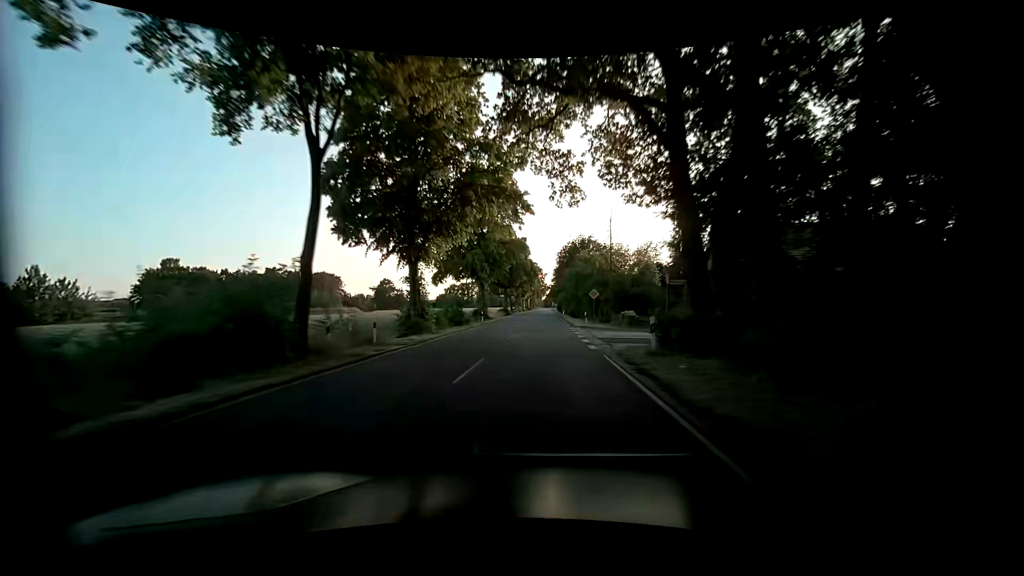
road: secondary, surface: asphalt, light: Day
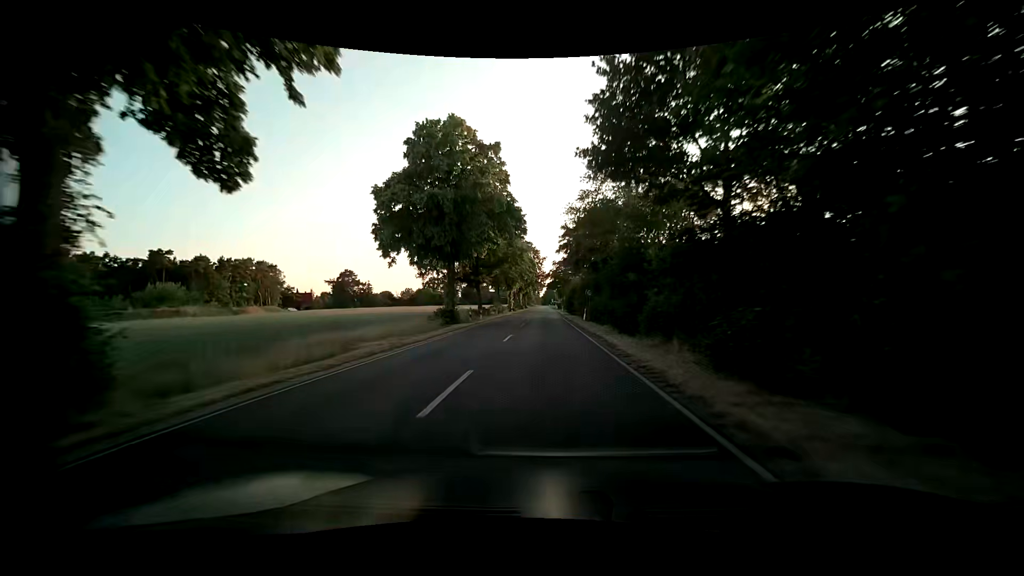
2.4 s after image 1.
(+0.2, +50.8) m; 0°
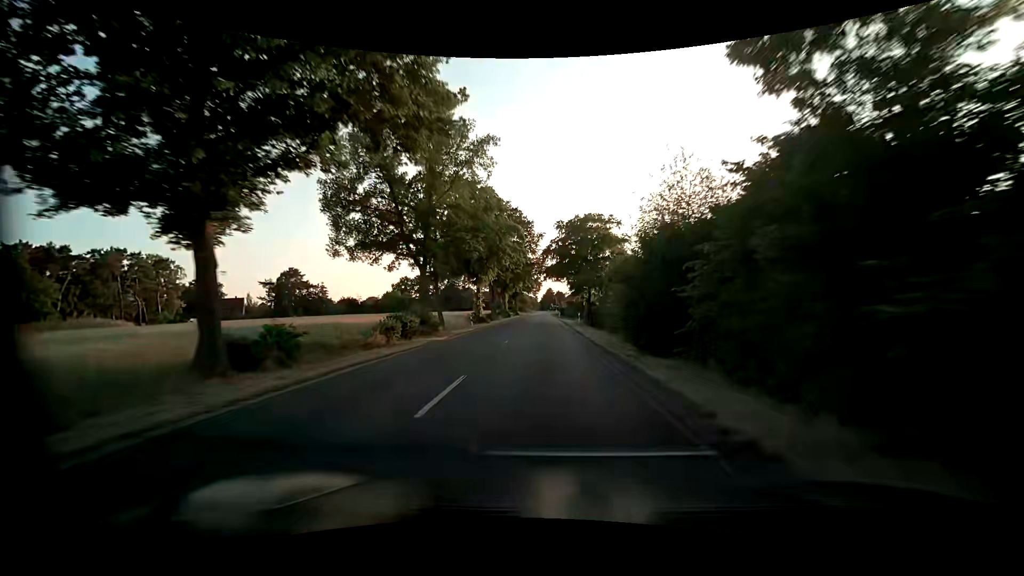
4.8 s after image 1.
(+0.2, +47.4) m; 0°
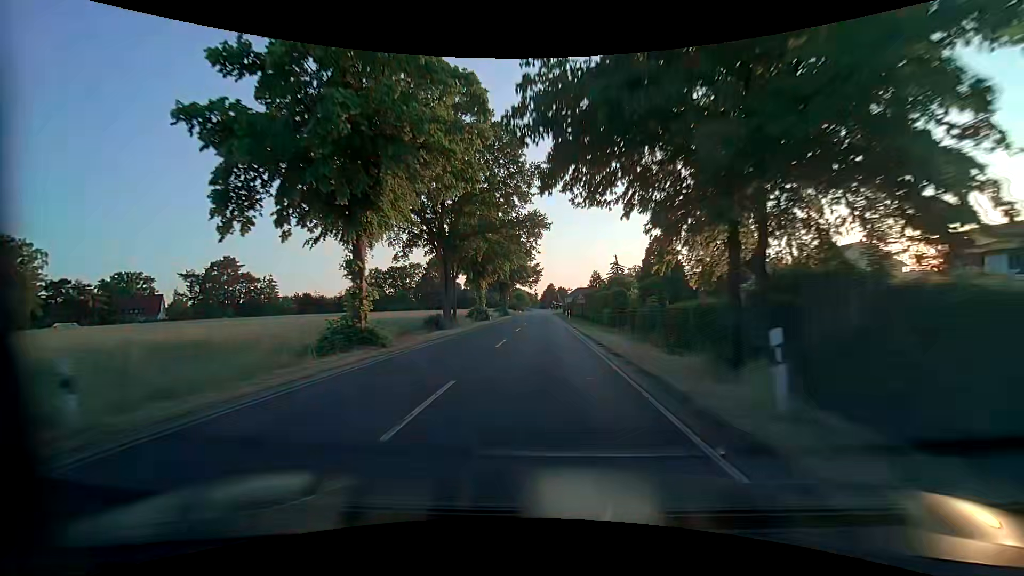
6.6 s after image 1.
(-0.1, +36.4) m; 0°
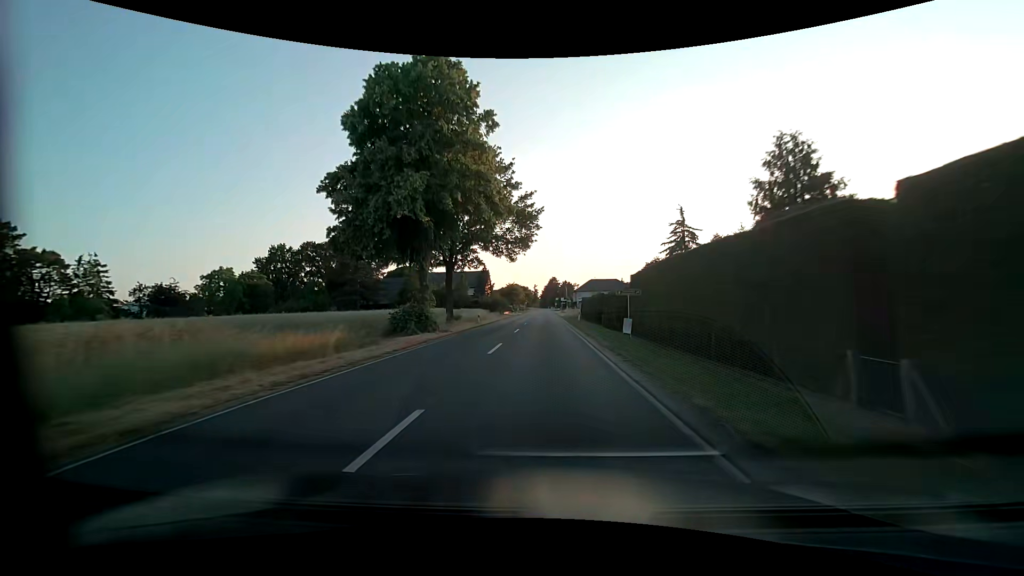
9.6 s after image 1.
(0.0, +61.2) m; 0°
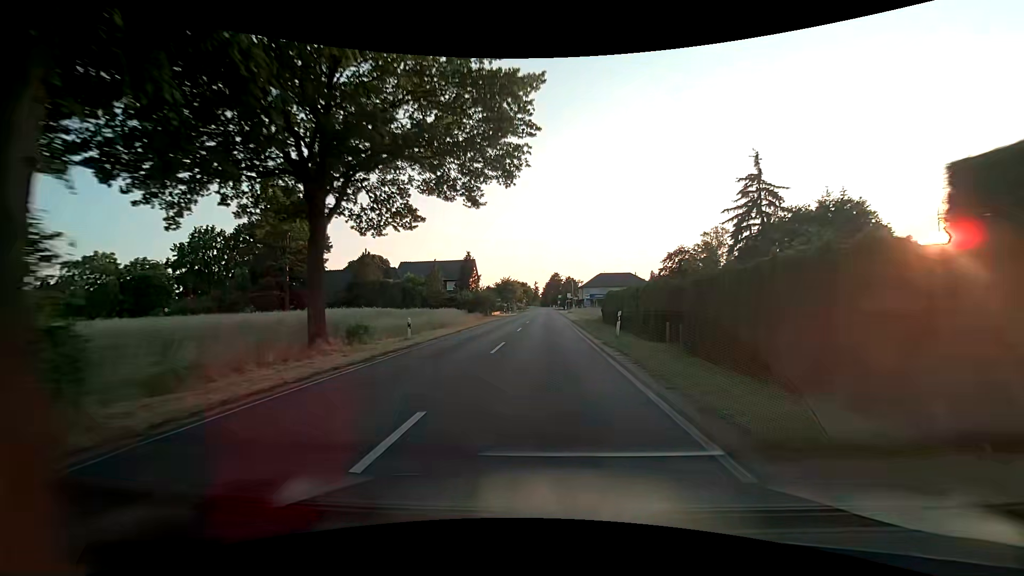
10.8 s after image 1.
(0.0, +23.5) m; 0°
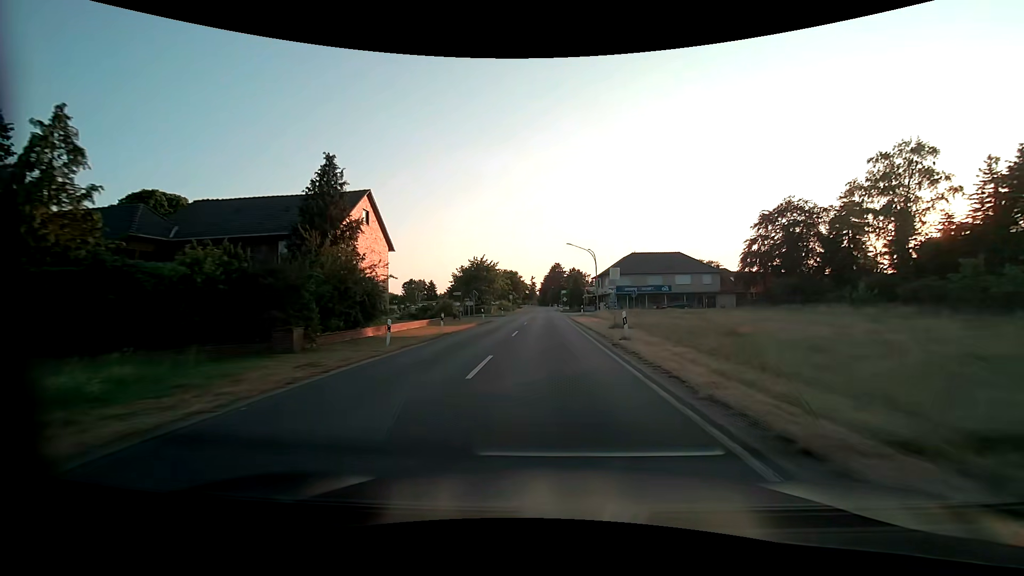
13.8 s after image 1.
(0.0, +51.4) m; 0°
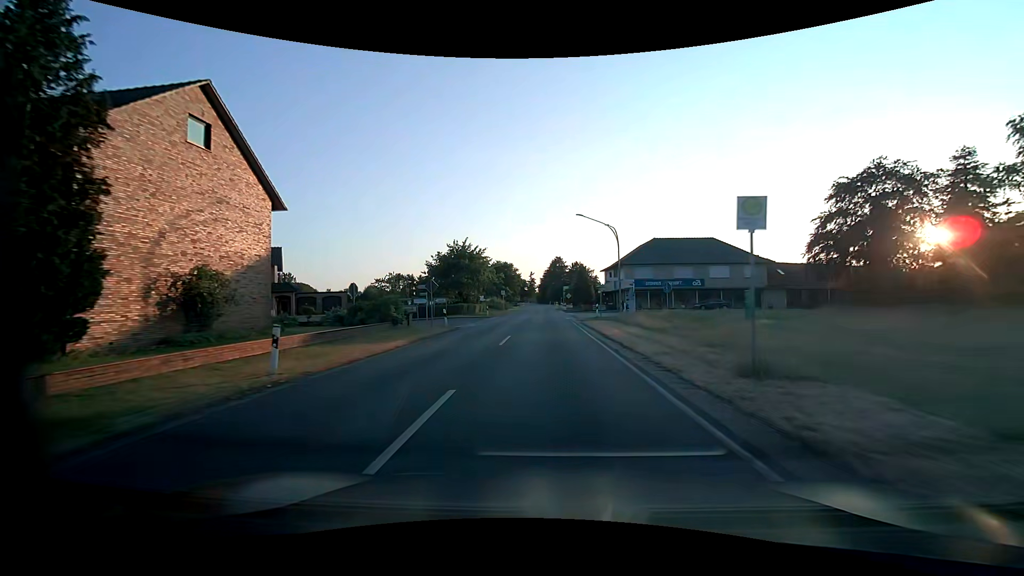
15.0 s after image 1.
(+0.1, +16.7) m; 0°
